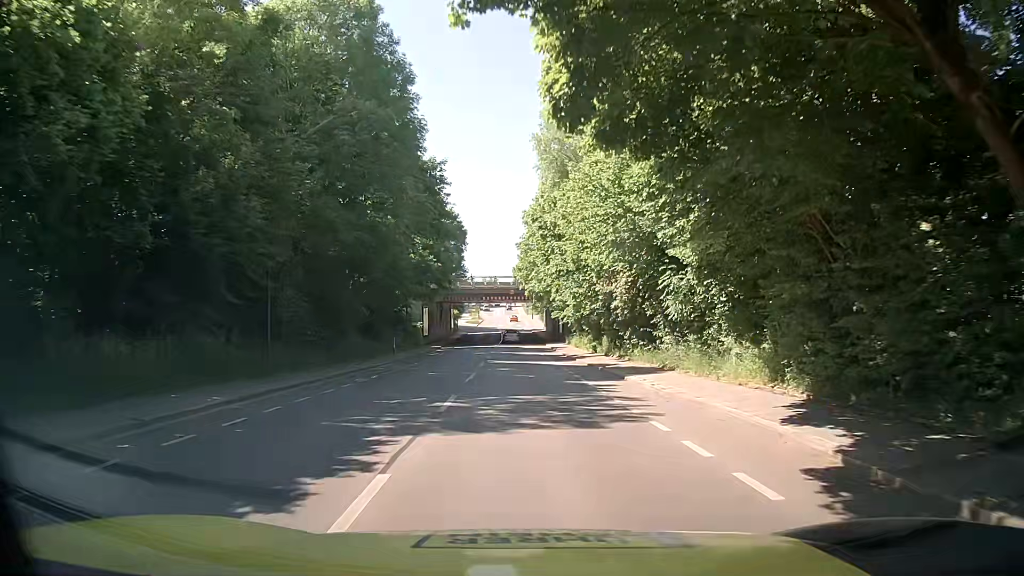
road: secondary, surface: asphalt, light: Day
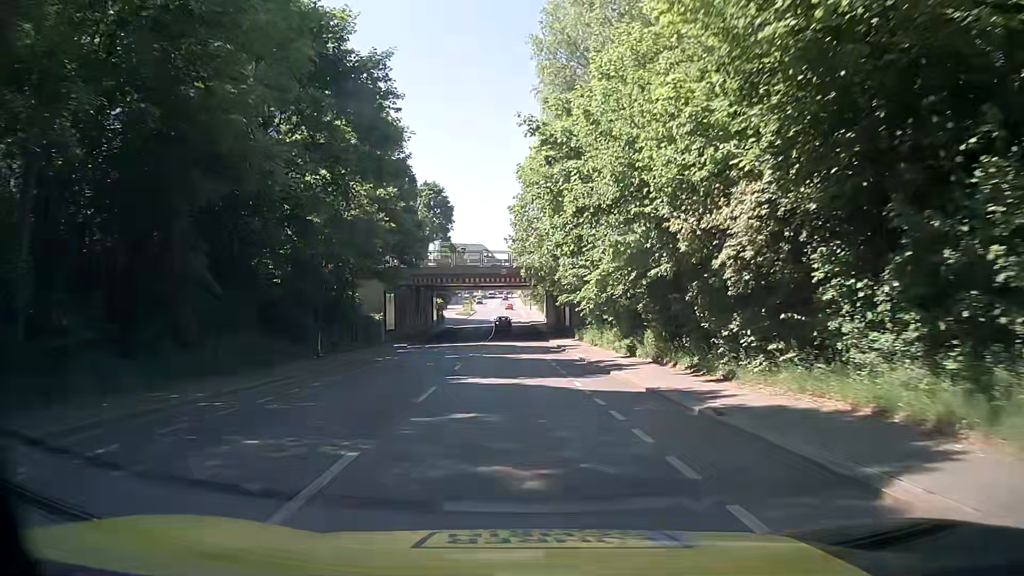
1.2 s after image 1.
(0.0, +15.4) m; 0°
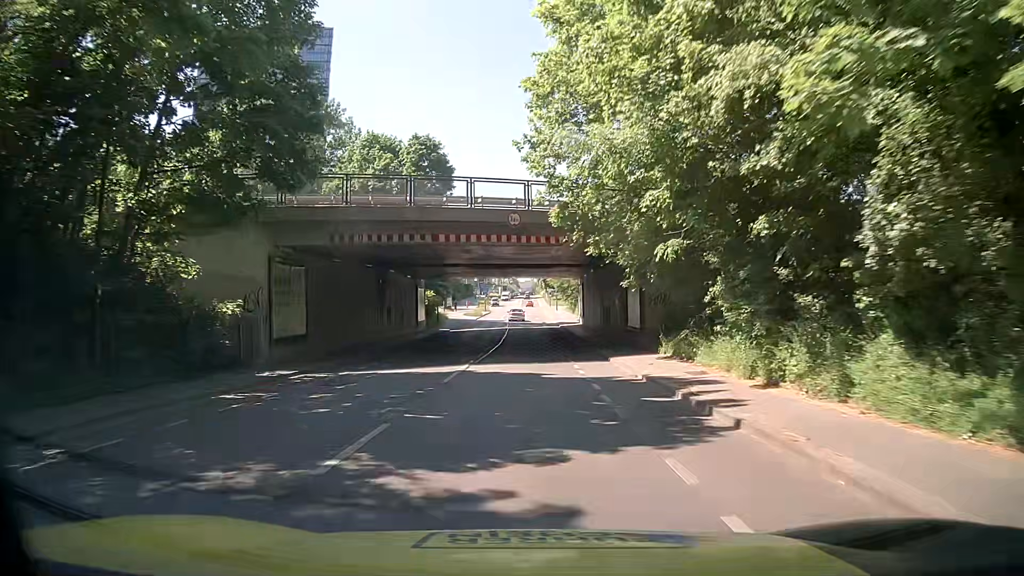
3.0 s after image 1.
(-0.6, +24.3) m; -2°
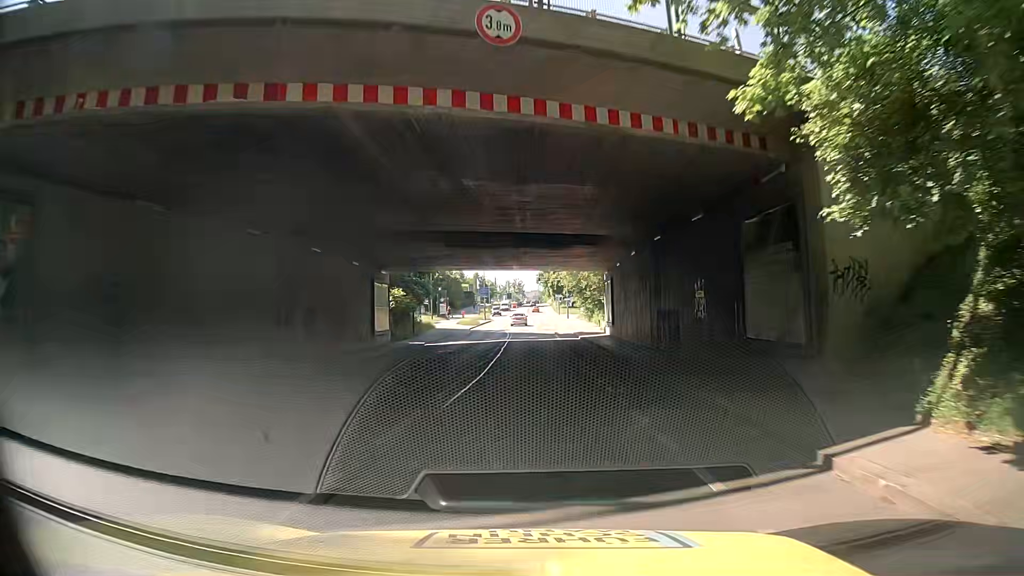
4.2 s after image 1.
(-0.2, +16.5) m; -1°
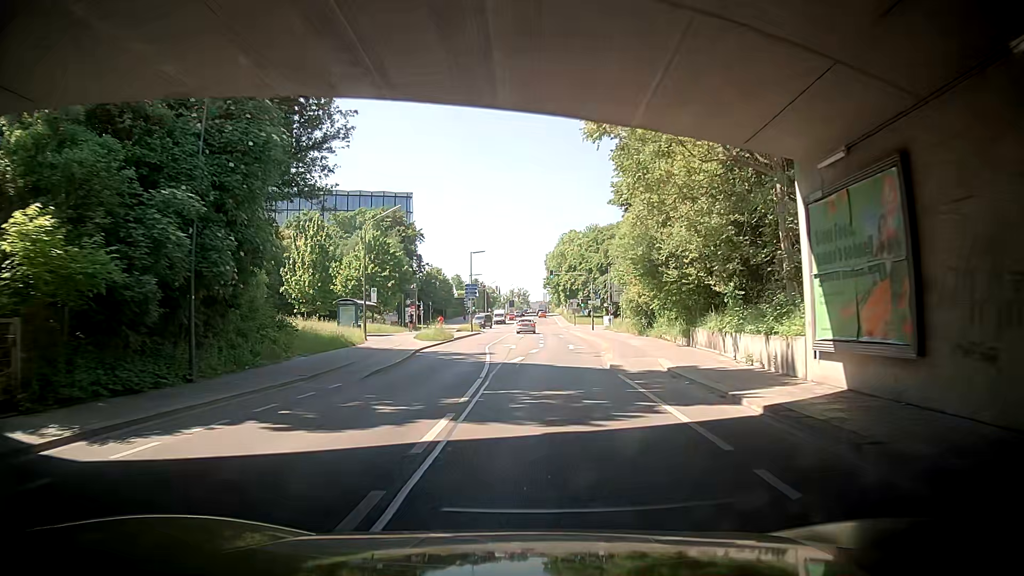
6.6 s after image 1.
(0.0, +32.3) m; -1°
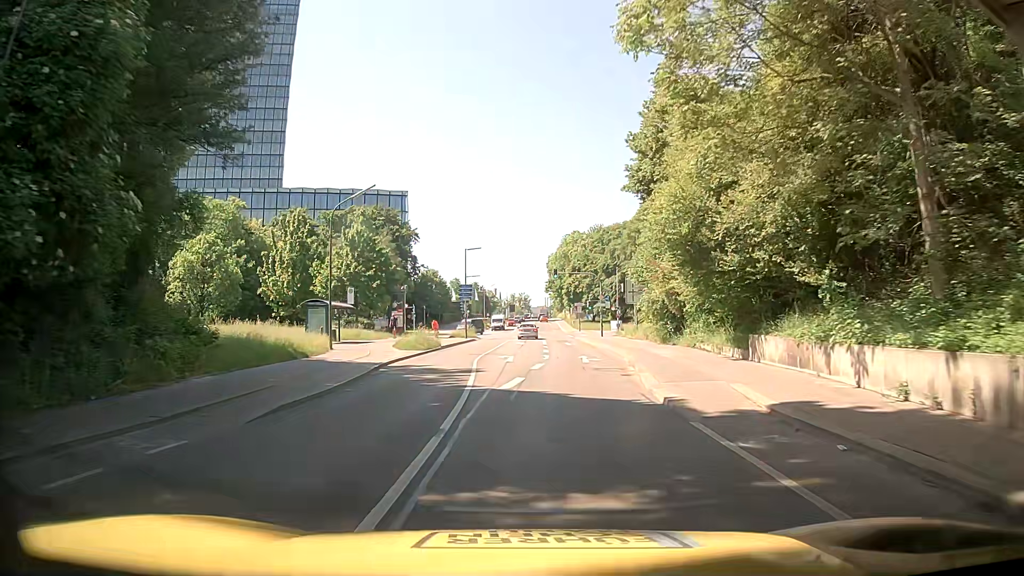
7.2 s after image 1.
(0.0, +7.6) m; 0°
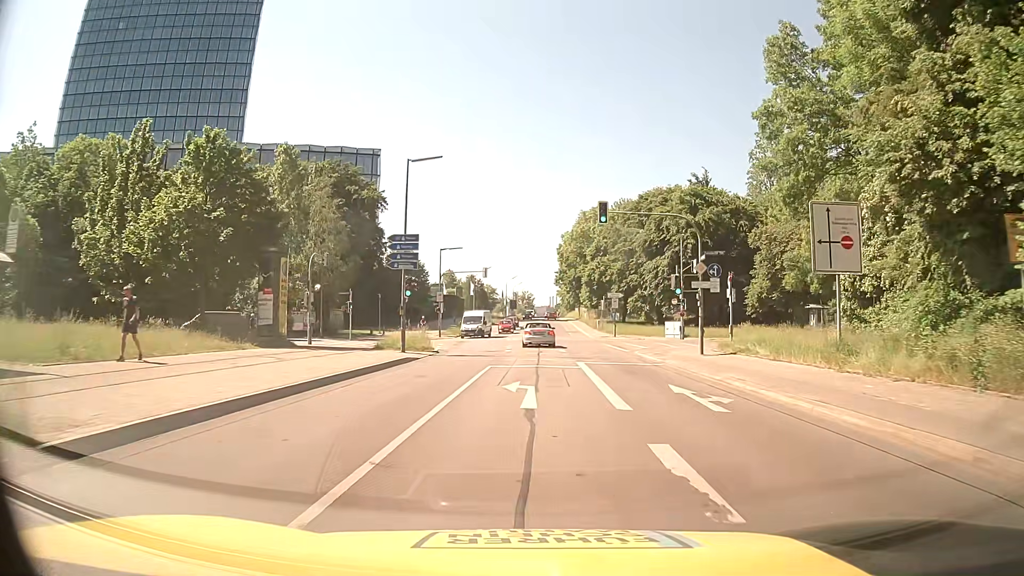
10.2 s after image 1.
(+0.6, +34.1) m; 0°
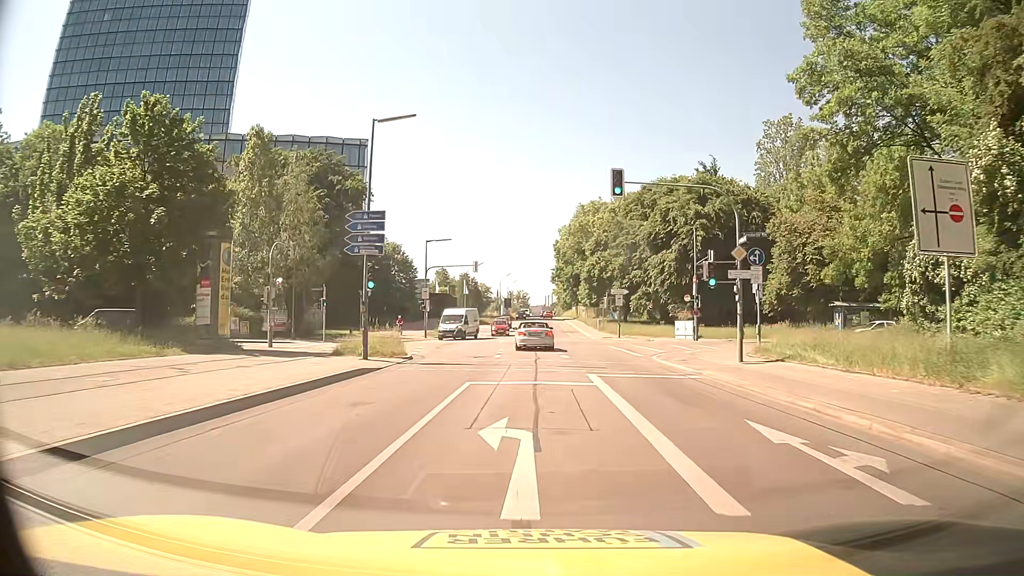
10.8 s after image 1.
(+0.1, +5.9) m; +1°
